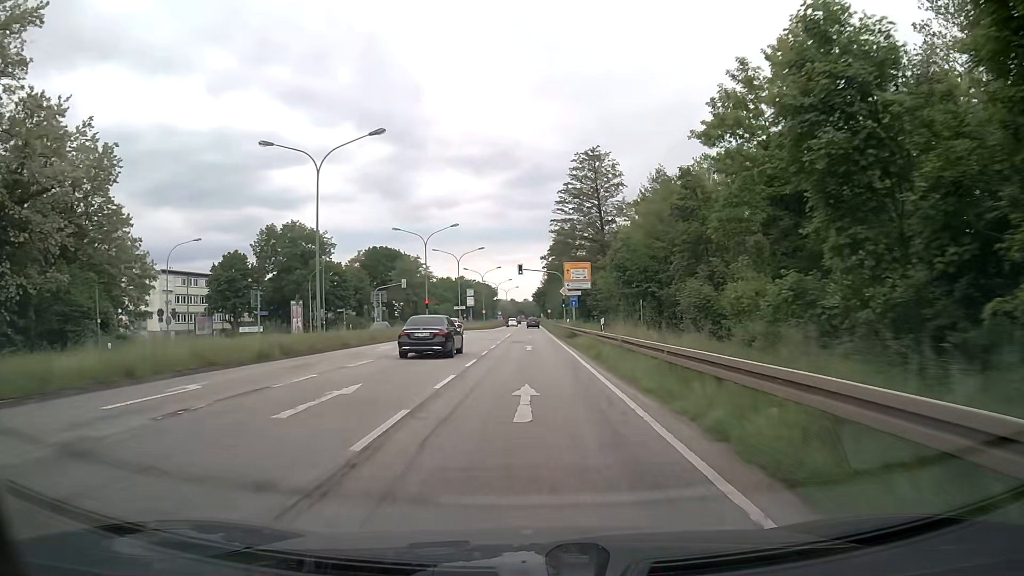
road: primary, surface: asphalt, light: Day
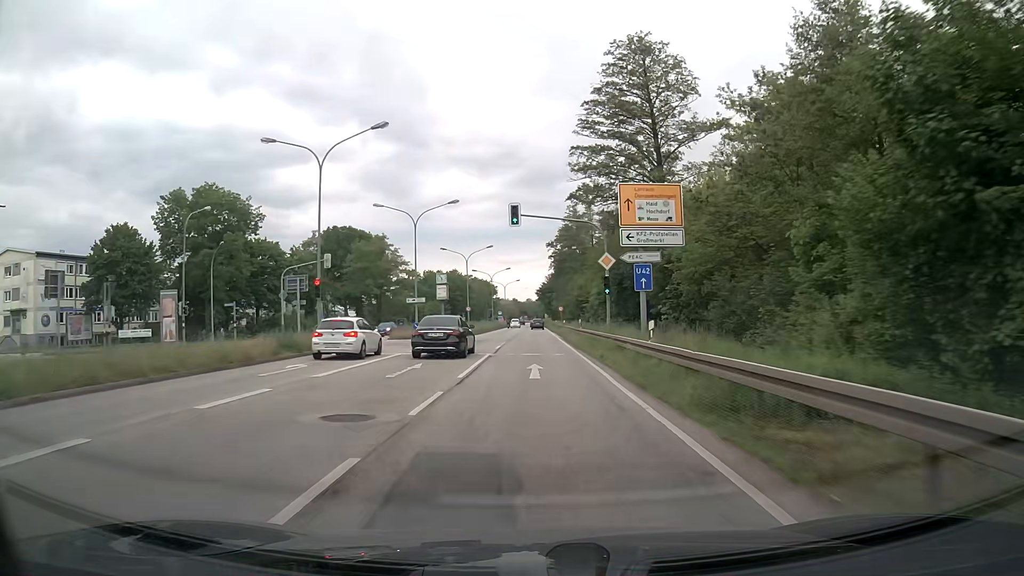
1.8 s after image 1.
(-0.1, +33.4) m; 0°
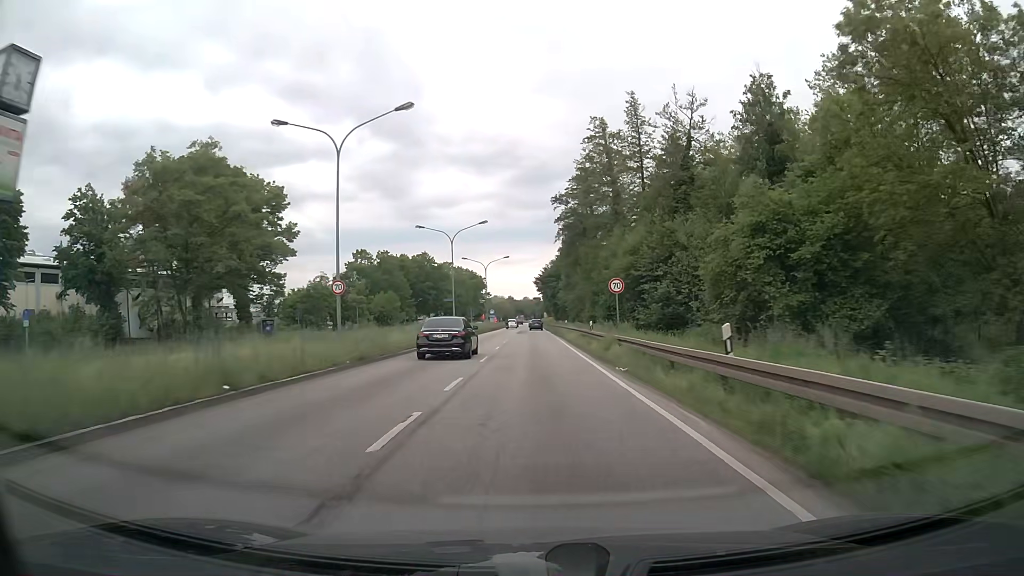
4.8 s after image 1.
(+0.1, +54.2) m; 0°
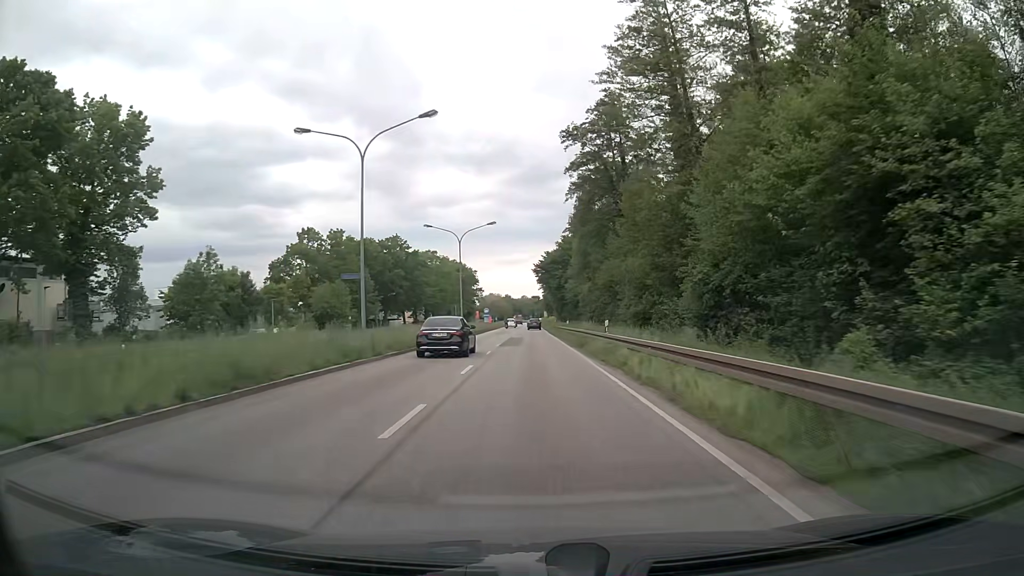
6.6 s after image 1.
(0.0, +32.2) m; 0°
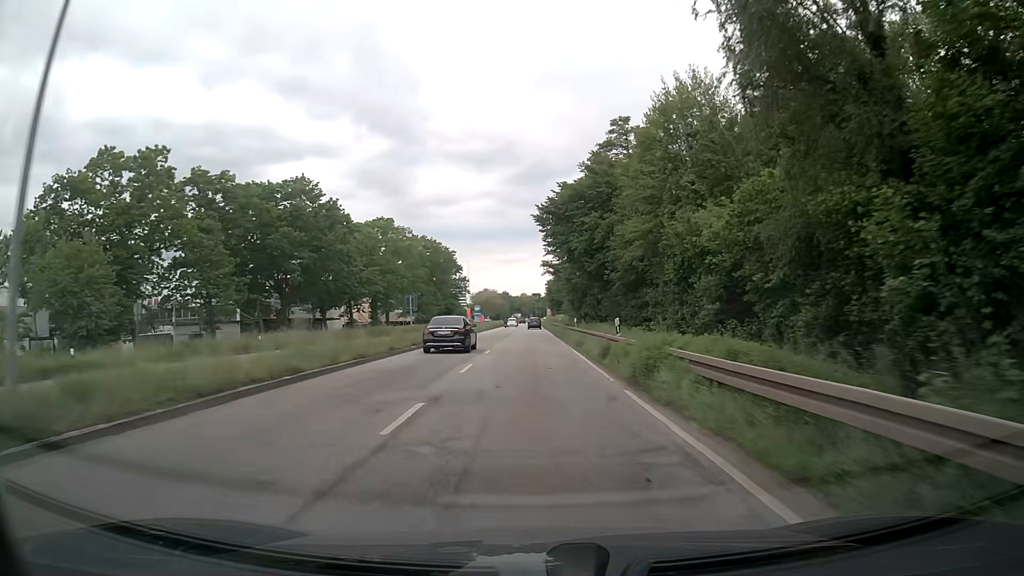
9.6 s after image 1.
(+0.1, +53.9) m; 0°
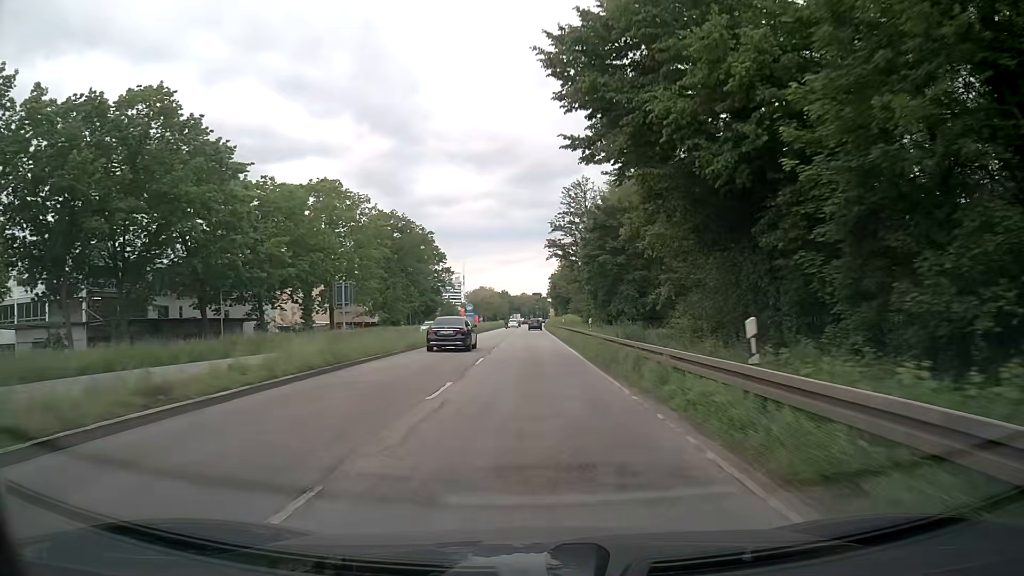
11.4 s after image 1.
(0.0, +32.6) m; 0°
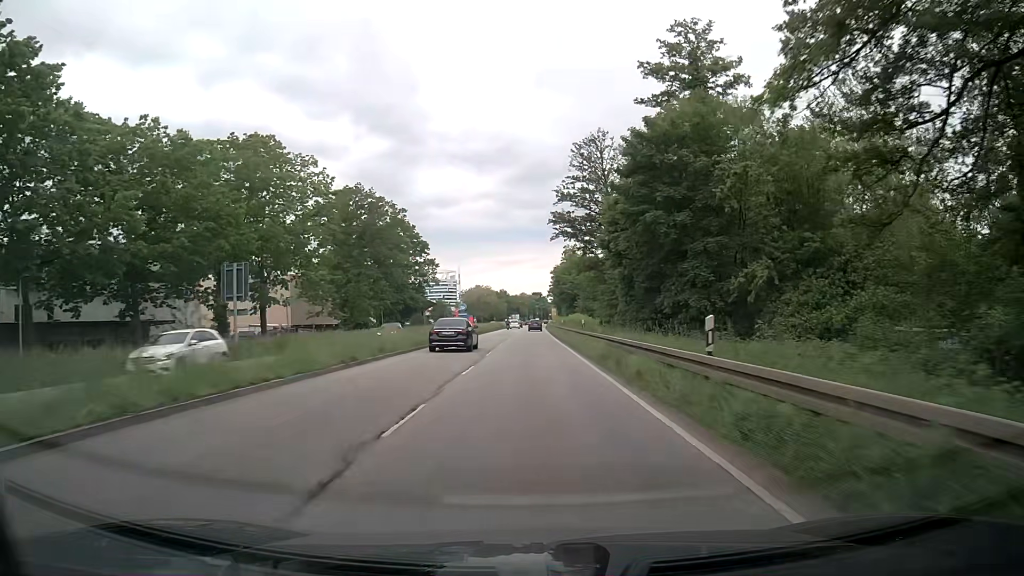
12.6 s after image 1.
(+0.1, +21.8) m; 0°
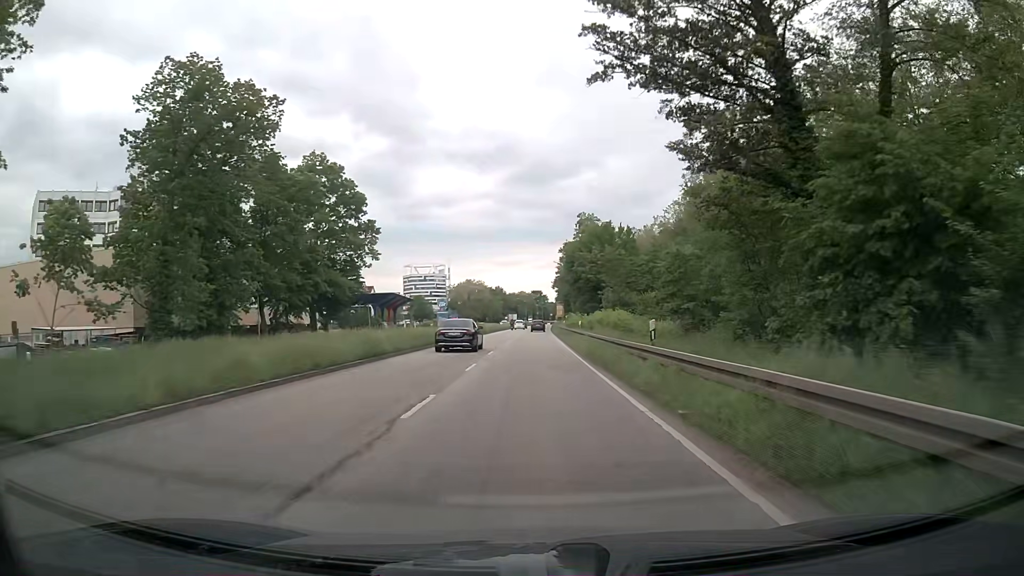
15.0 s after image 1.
(-0.1, +43.6) m; 0°
(0, +10) (0, +20) (0, +30) (0, +40) (0, +50) (0, +60) (0, +70) (0, +80) (0, +90) (+1, +100) m
